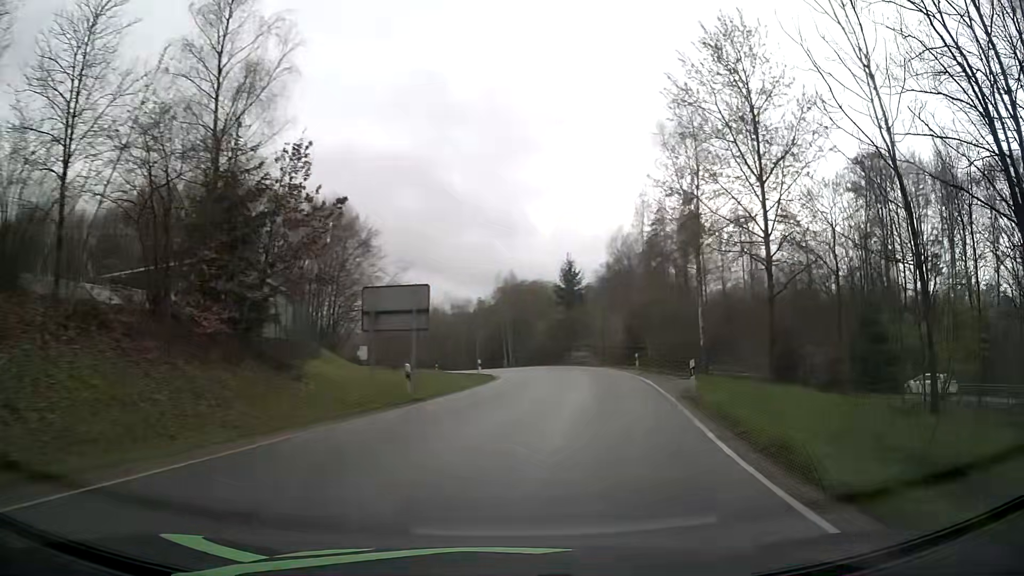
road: tertiary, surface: asphalt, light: Day
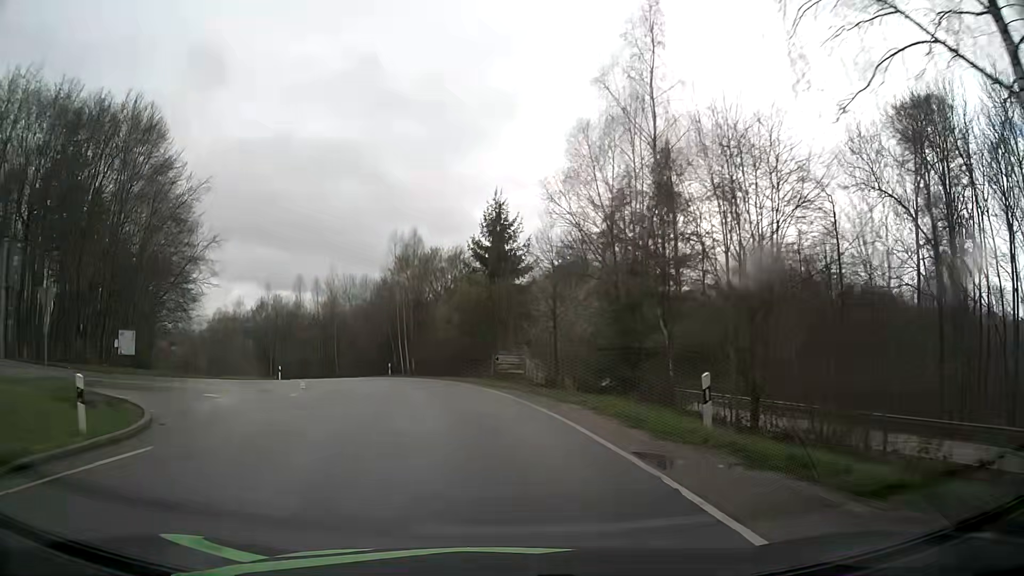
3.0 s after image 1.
(+5.0, +32.7) m; +7°
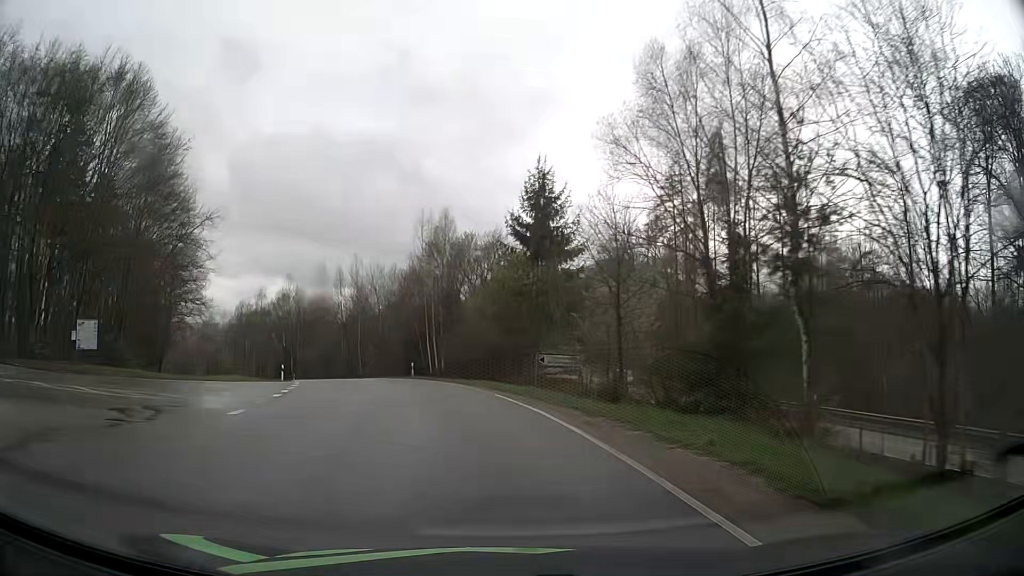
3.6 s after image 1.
(-0.2, +8.1) m; -3°
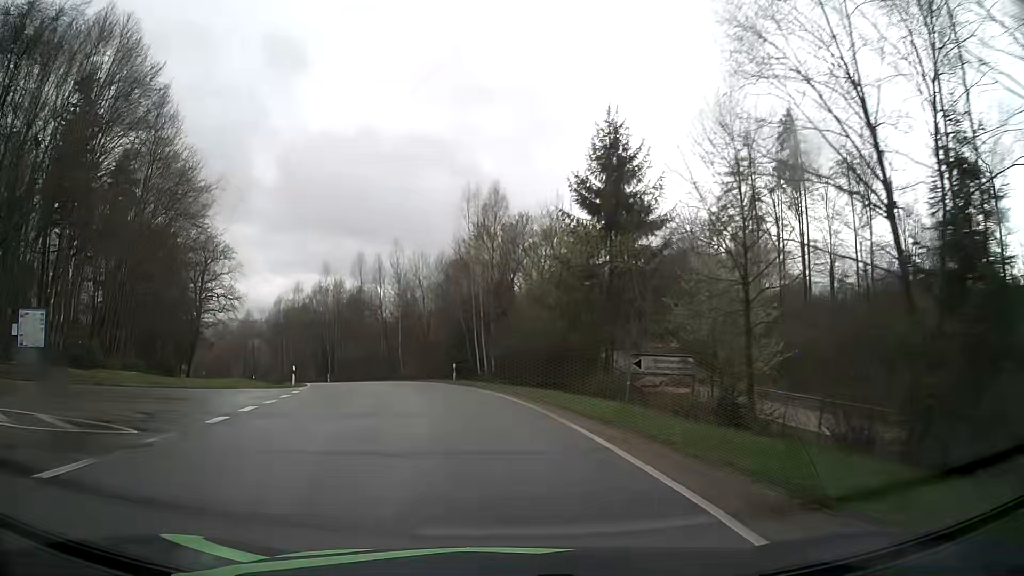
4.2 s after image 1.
(-0.3, +8.5) m; -5°
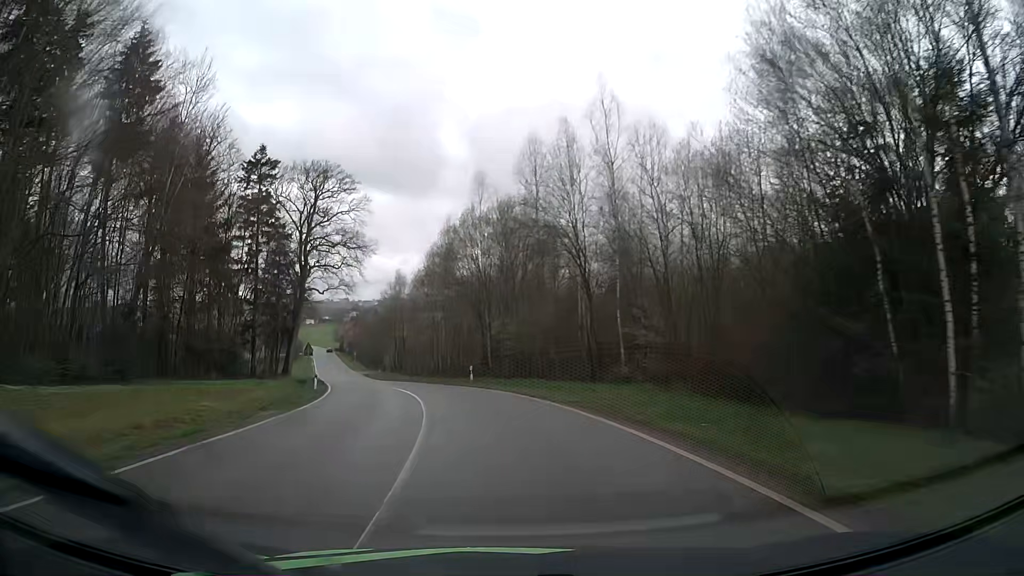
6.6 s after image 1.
(-5.9, +36.2) m; -18°
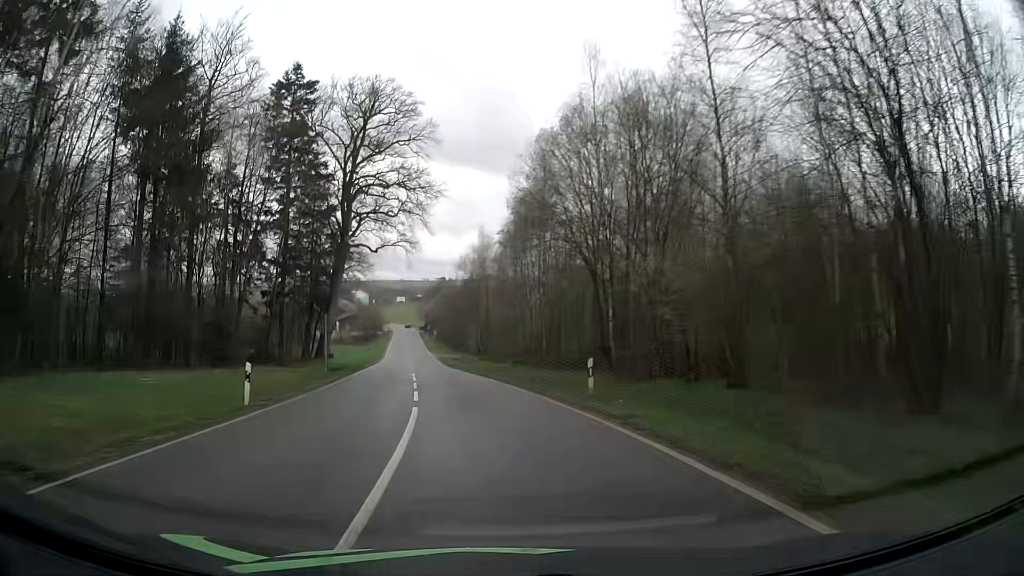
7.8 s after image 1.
(-1.3, +19.9) m; -8°
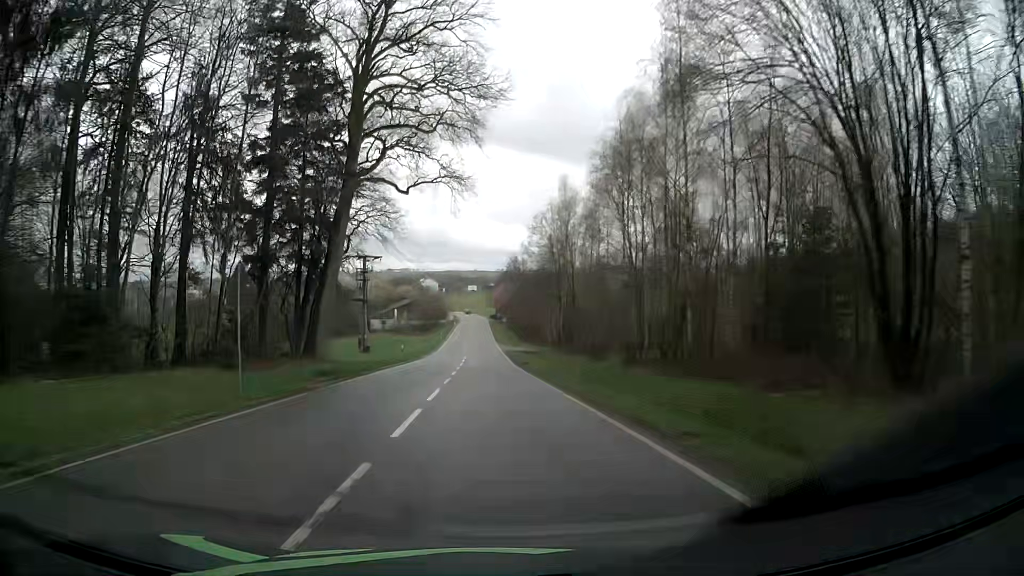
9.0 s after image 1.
(-1.3, +20.2) m; -7°
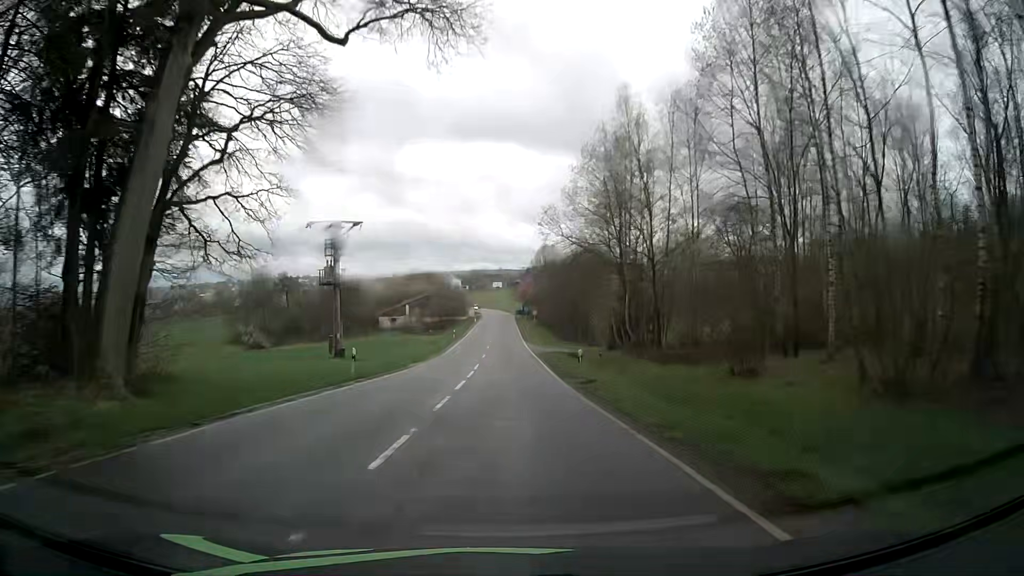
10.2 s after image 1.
(-0.5, +20.7) m; -2°
(0, +10) (0, +20) (0, +30) (0, +40) (0, +50) (0, +60) (0, +70) (0, +80) (0, +90) (0, +100) m
